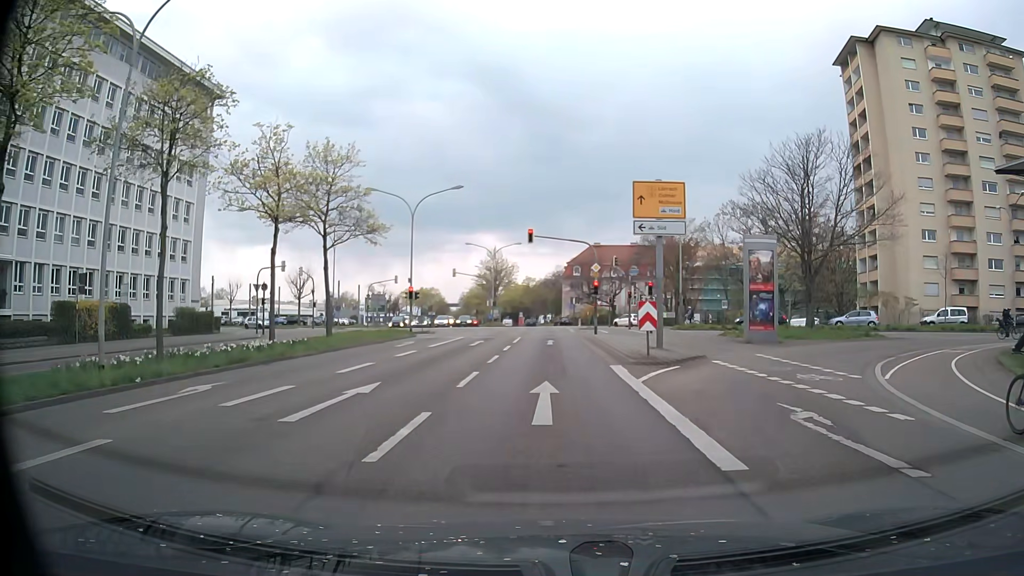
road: primary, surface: asphalt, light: Day
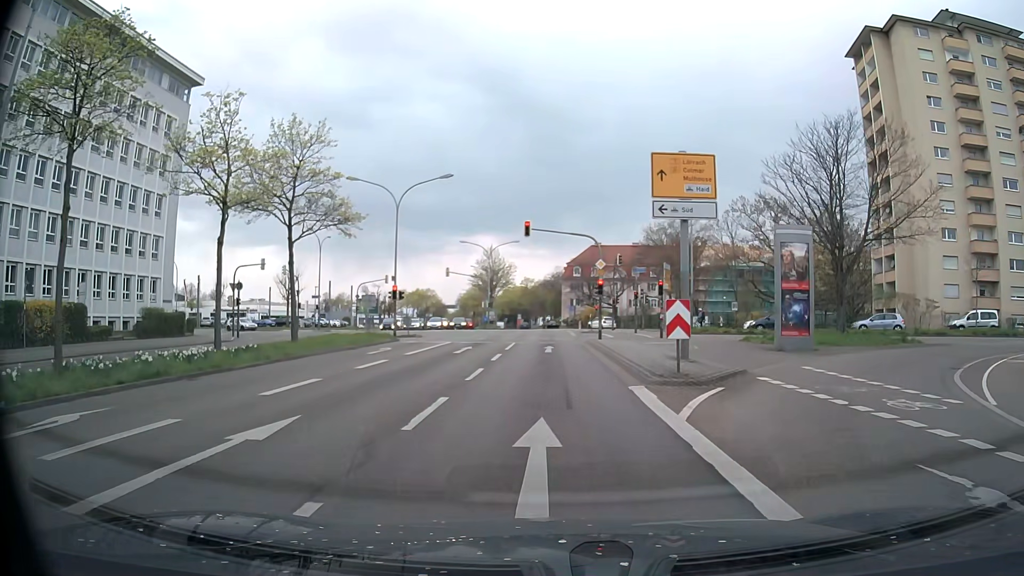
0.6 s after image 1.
(0.0, +4.3) m; -1°
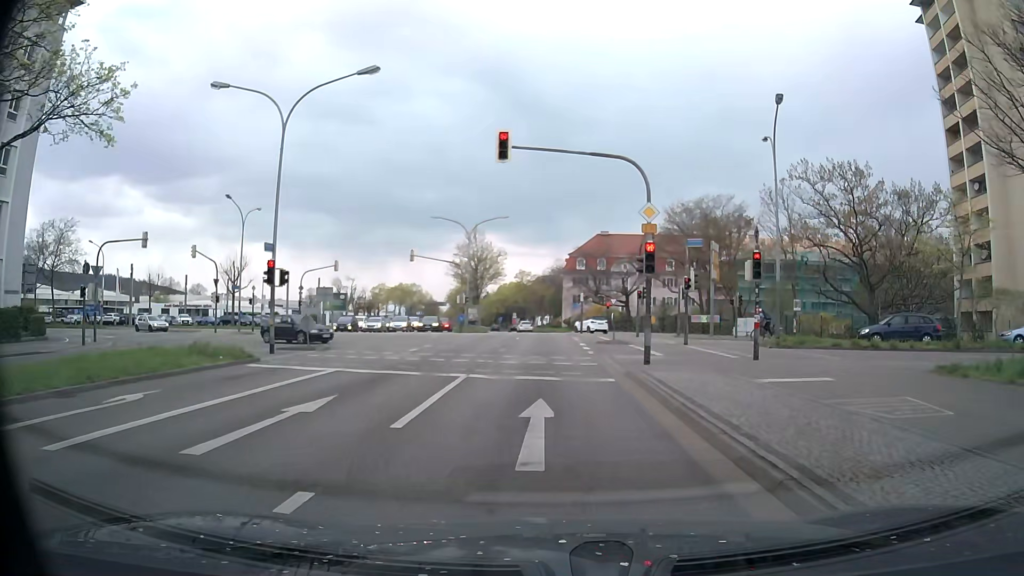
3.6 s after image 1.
(+0.3, +17.8) m; +1°
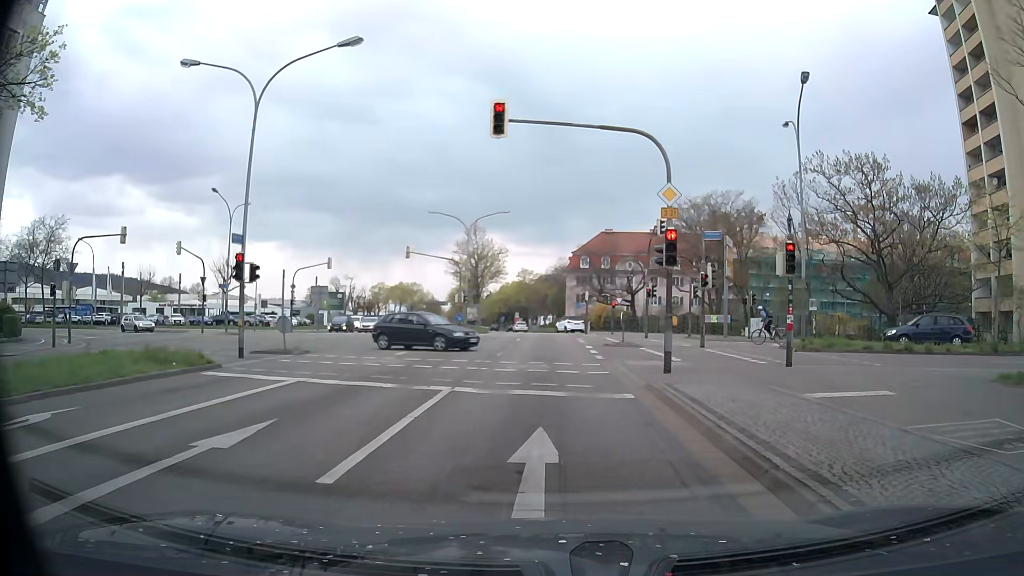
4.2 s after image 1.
(0.0, +2.6) m; -1°
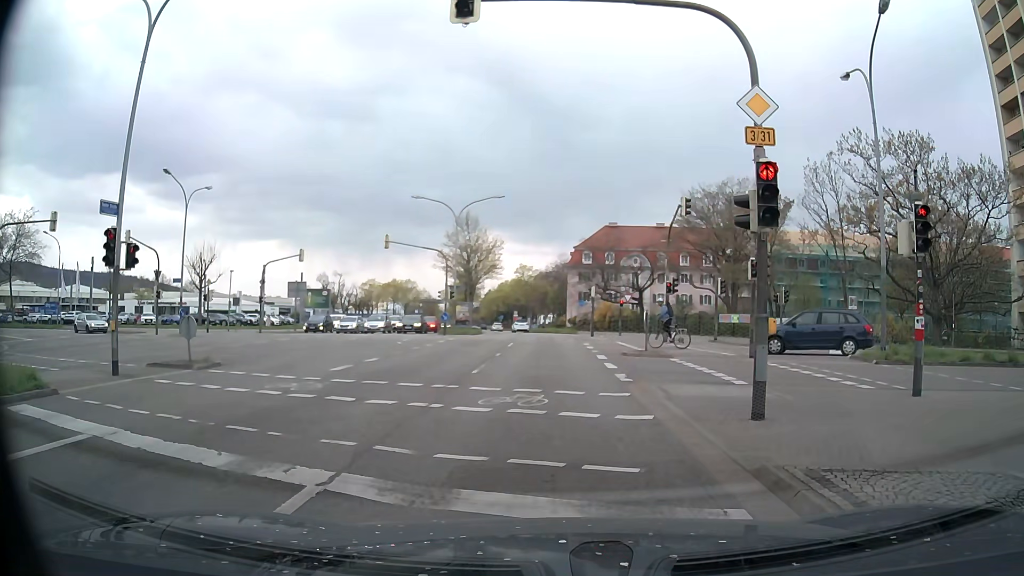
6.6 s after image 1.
(+0.2, +6.4) m; +1°
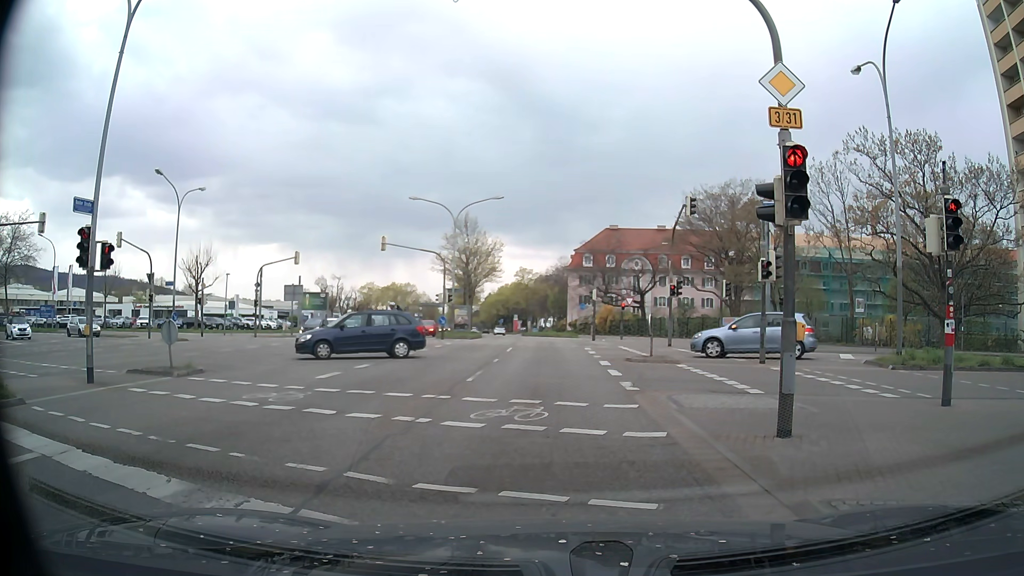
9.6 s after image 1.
(0.0, +1.0) m; 0°
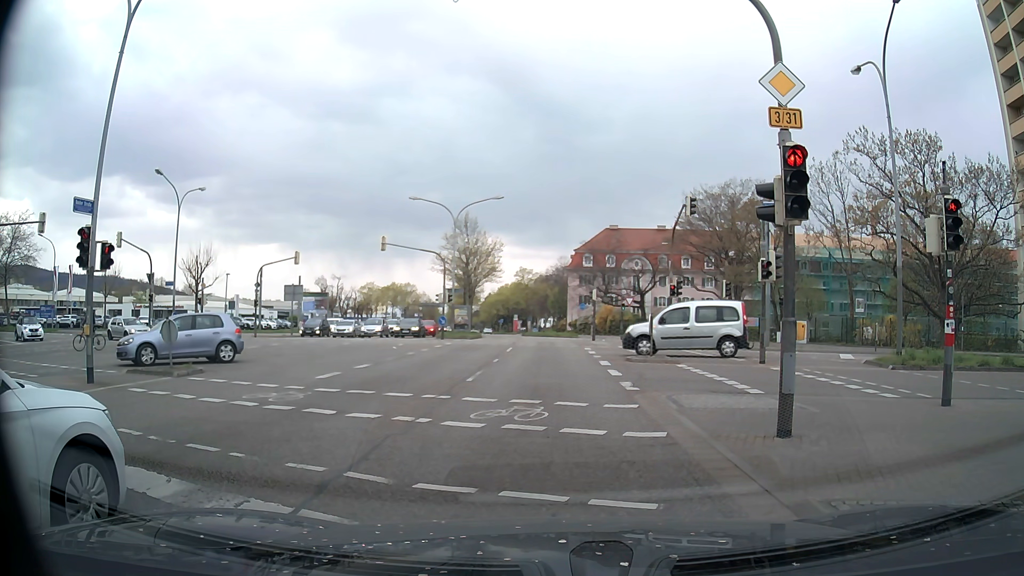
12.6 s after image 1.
(0.0, 0.0) m; 0°
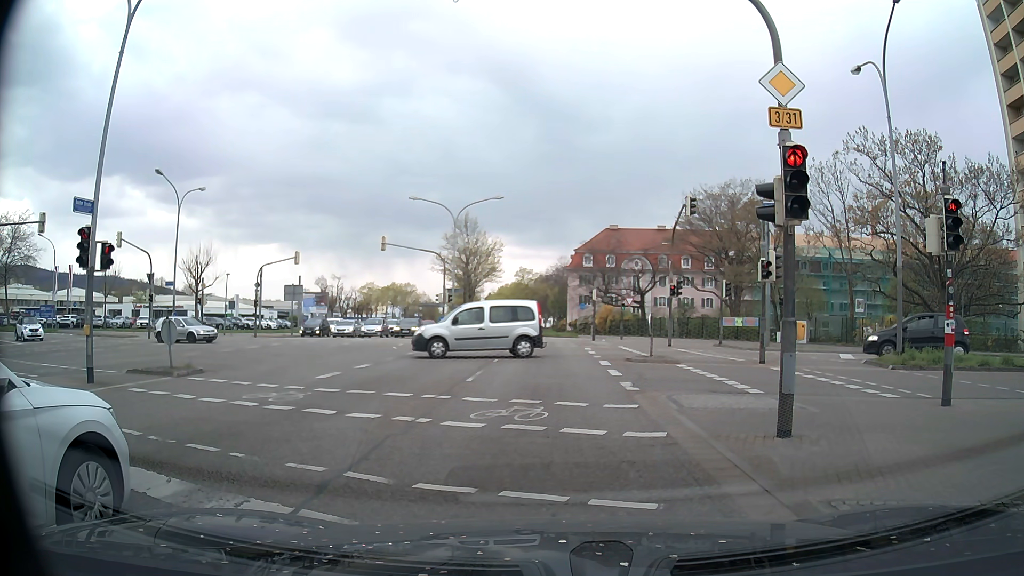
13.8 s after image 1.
(0.0, 0.0) m; 0°
(0, +10) (0, +20) (0, +30) (0, +40) (0, +50) (-1, +60) (-2, +70) (-3, +80) (-4, +90) (-6, +100) m
